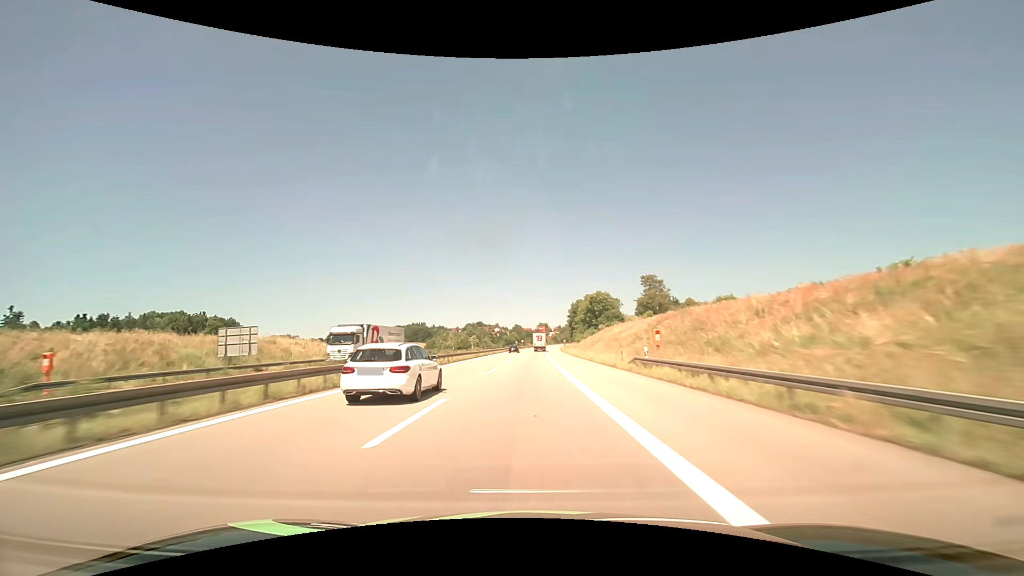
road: motorway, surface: asphalt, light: Day
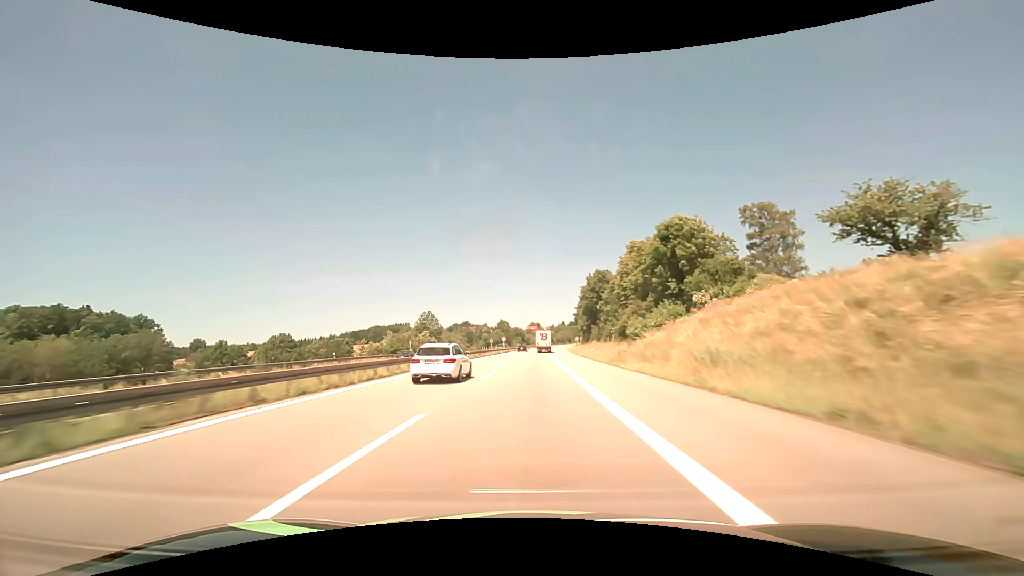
(+0.4, +75.2) m; +1°
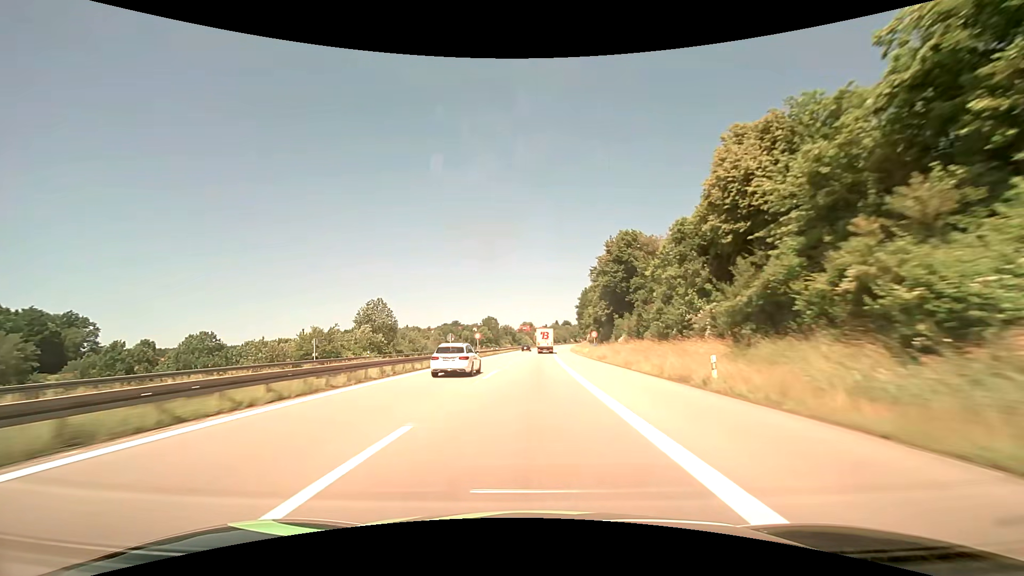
(+0.2, +37.5) m; +1°
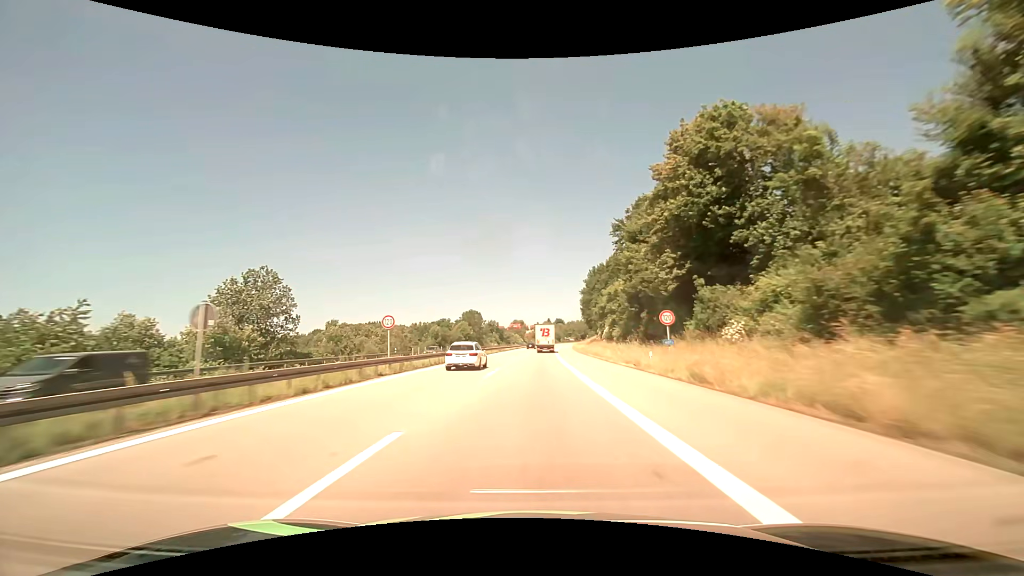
(+0.3, +37.0) m; +1°
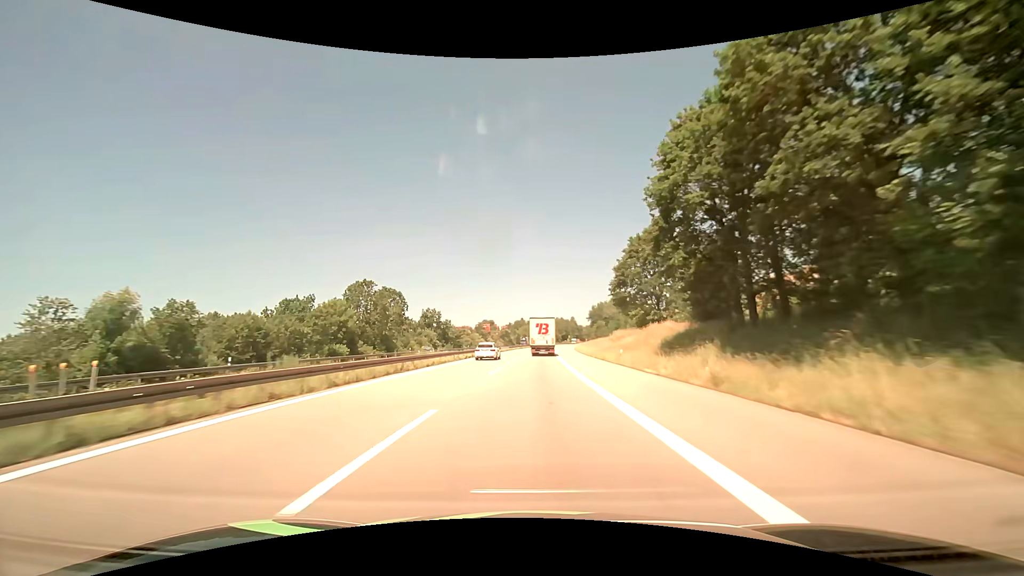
(+2.2, +87.0) m; +3°
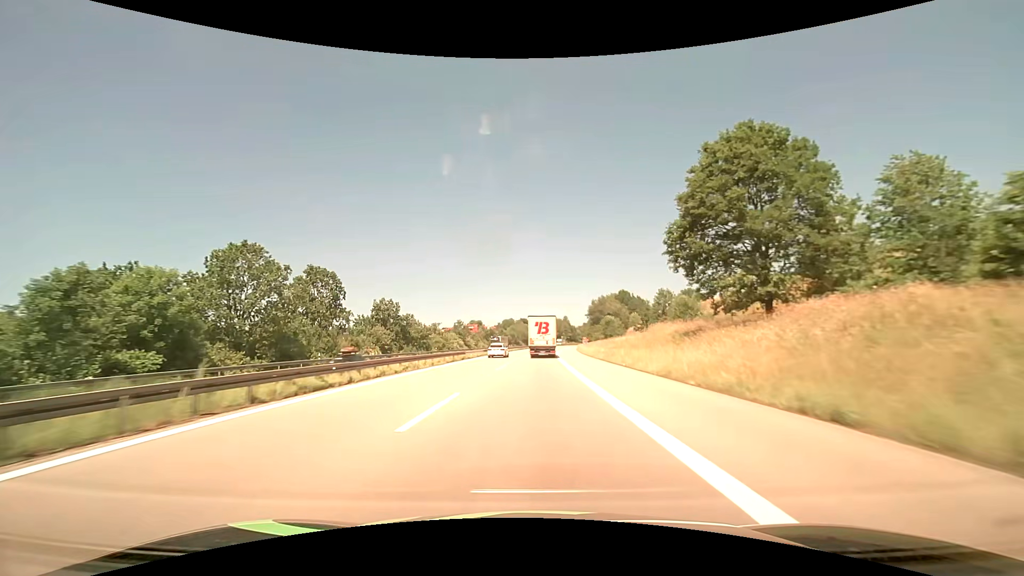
(+0.3, +32.4) m; +1°
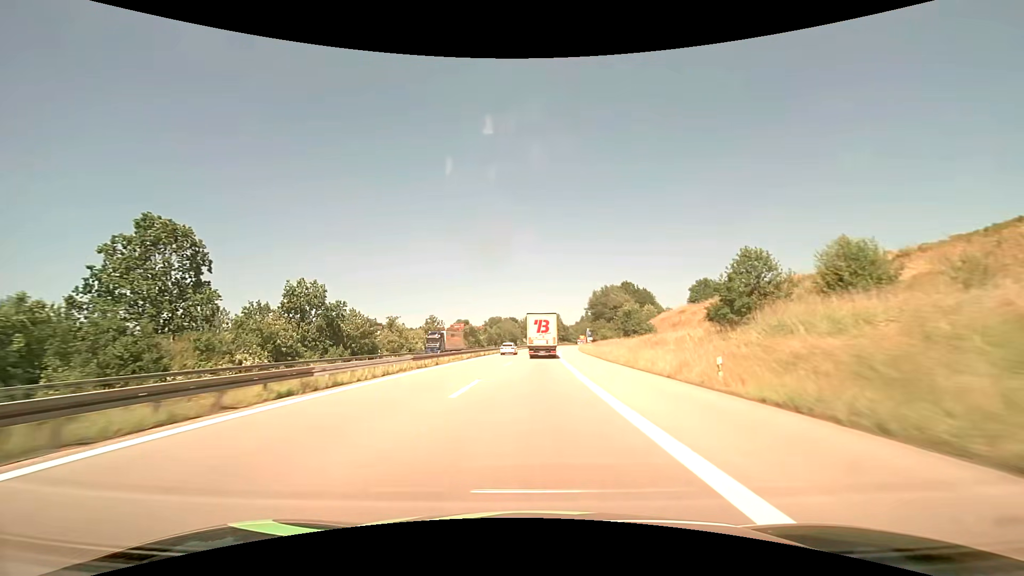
(+0.4, +31.1) m; +1°
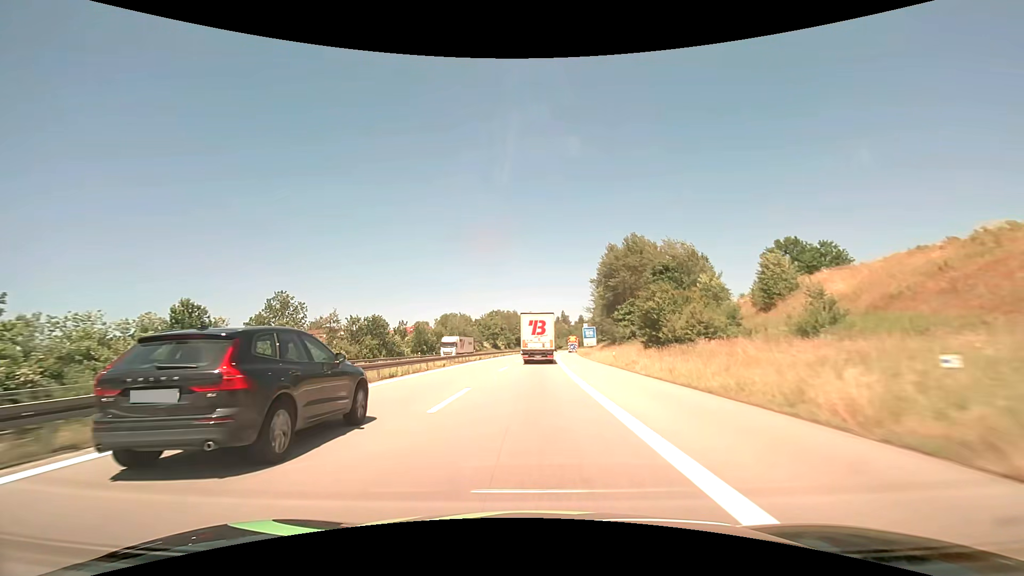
(+2.3, +74.3) m; +4°
(0, +10) (0, +20) (0, +30) (+1, +40) (+1, +50) (+1, +60) (+1, +70) (+2, +80) (+2, +90) (+2, +100) m
